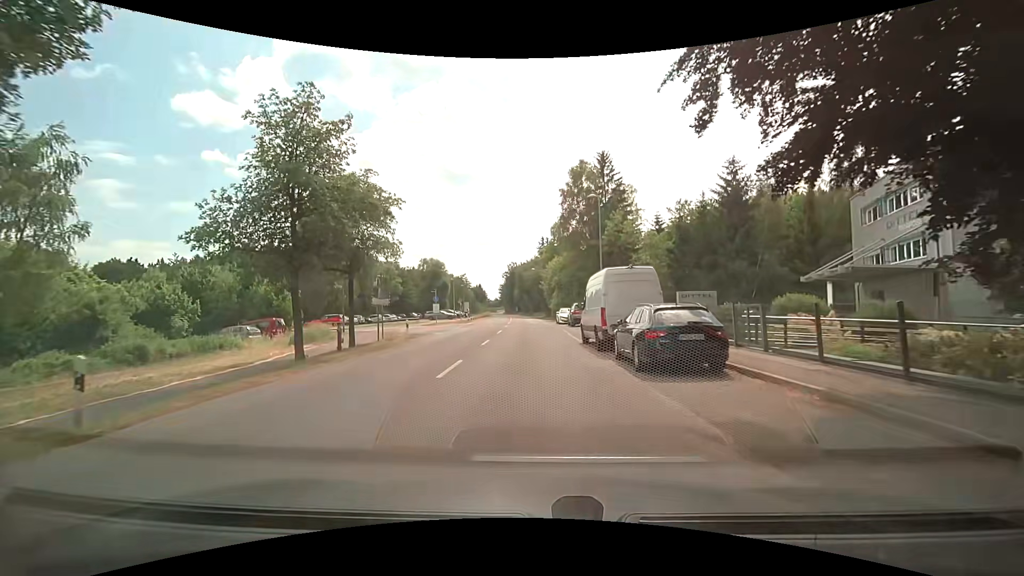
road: tertiary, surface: asphalt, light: Day
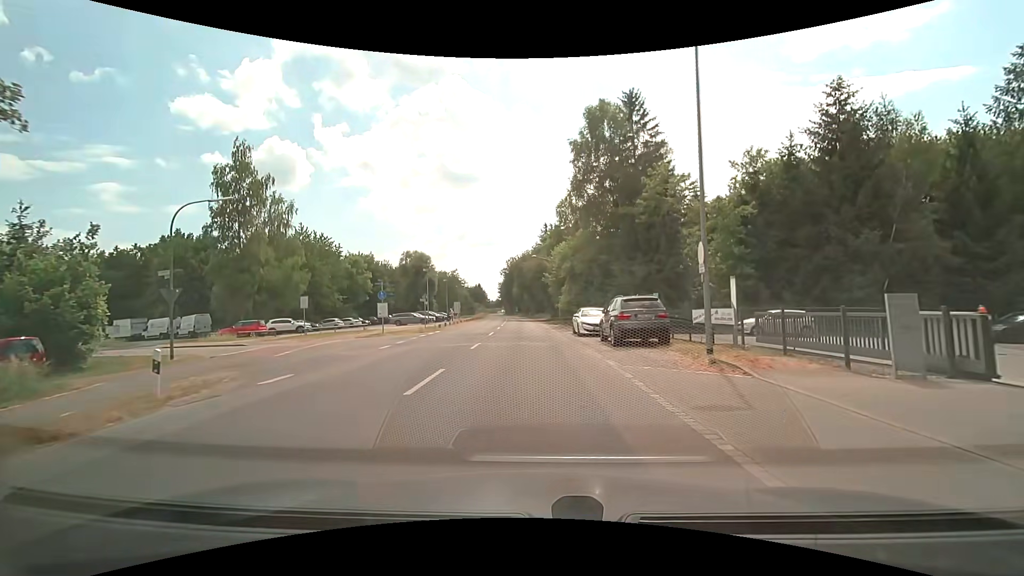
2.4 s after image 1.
(-0.1, +19.4) m; -1°
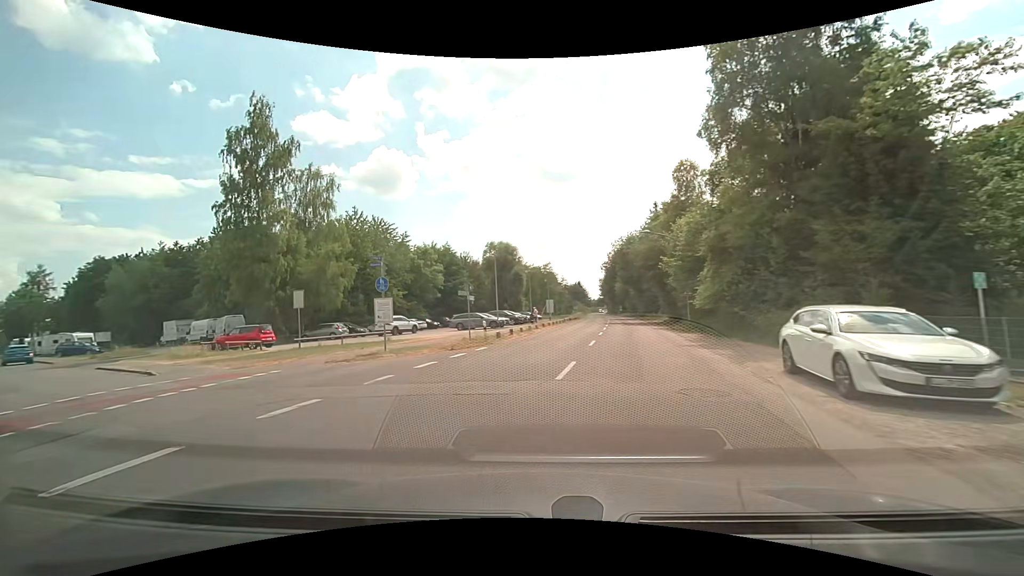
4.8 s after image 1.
(-0.5, +16.4) m; -11°
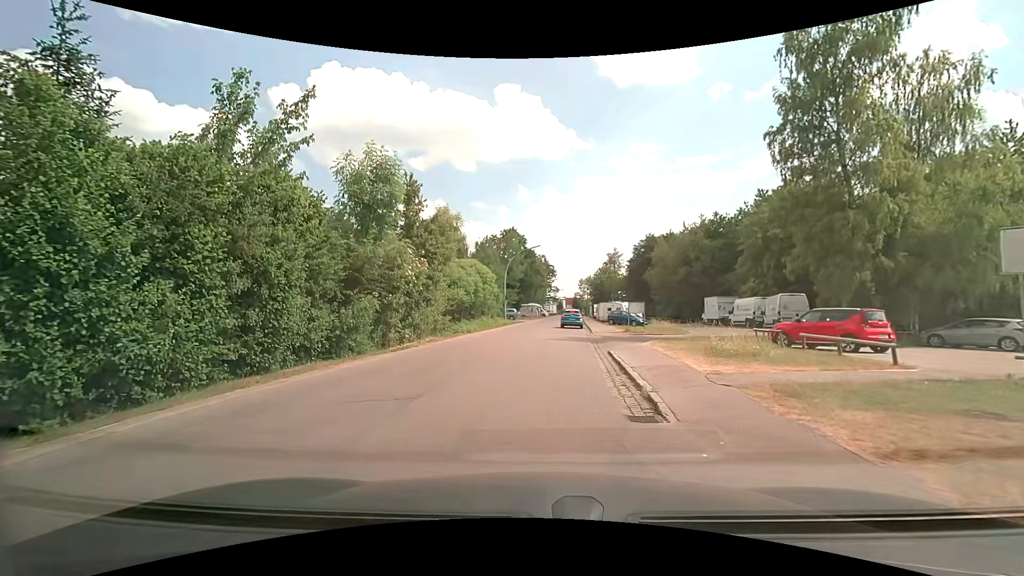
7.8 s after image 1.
(-7.9, +13.5) m; -55°
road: residential
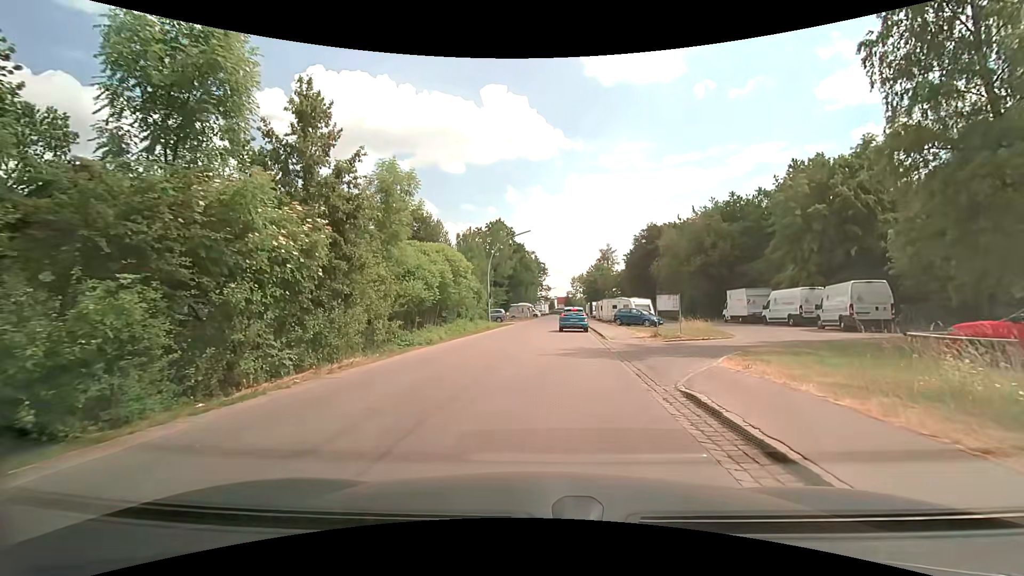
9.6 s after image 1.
(-0.2, +9.4) m; +1°
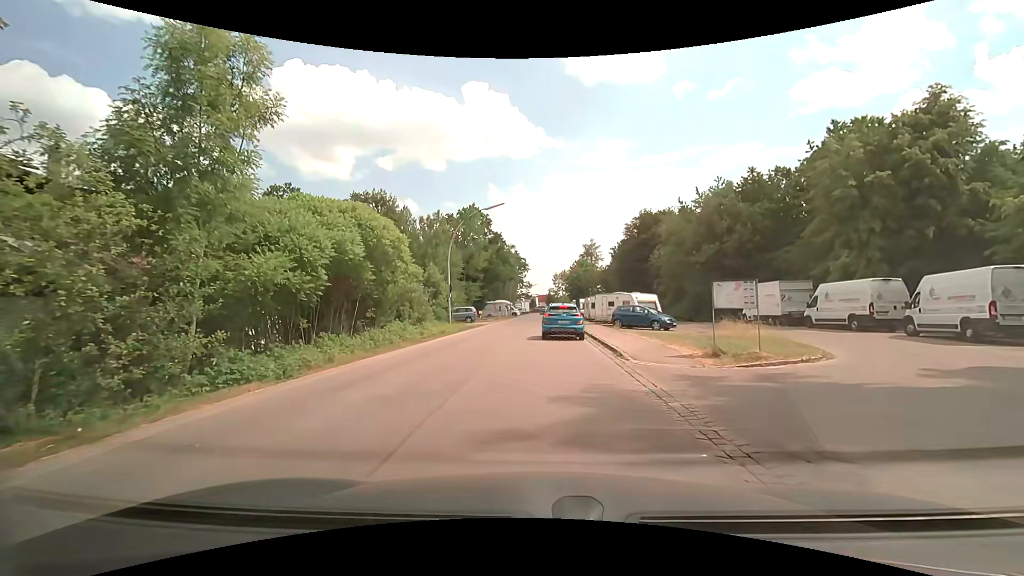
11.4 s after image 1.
(+0.2, +10.1) m; +2°
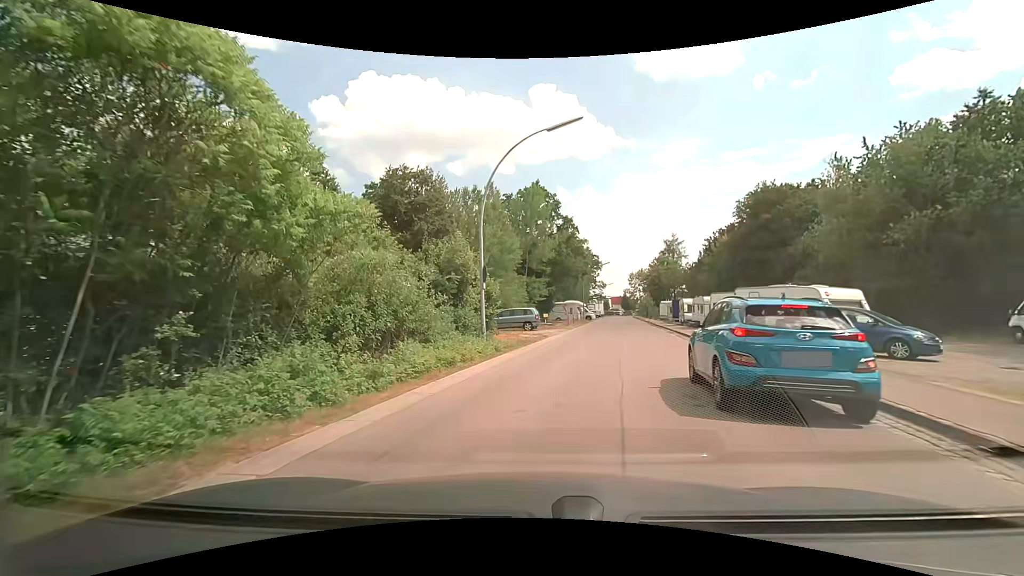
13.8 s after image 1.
(-1.0, +14.5) m; -8°
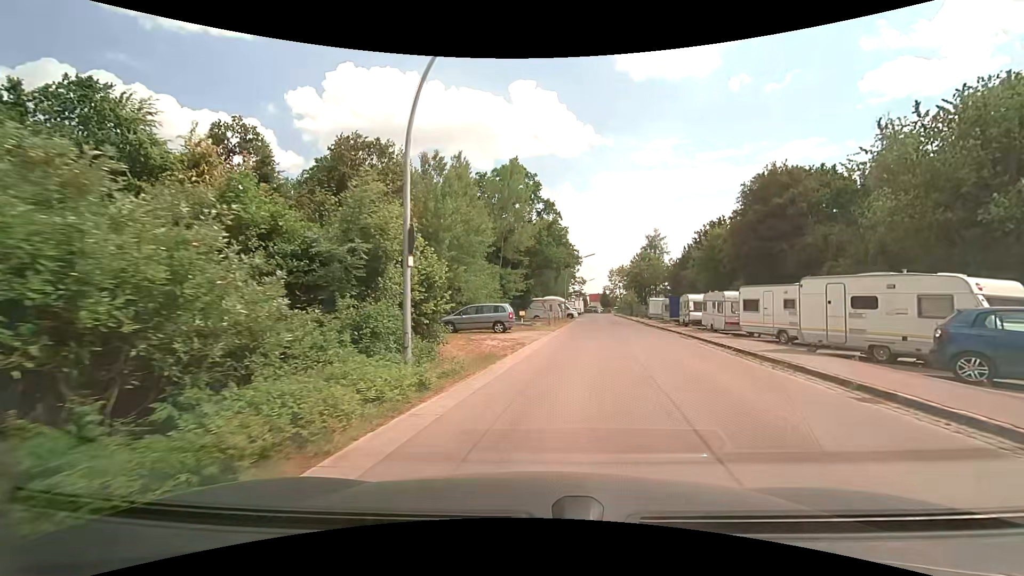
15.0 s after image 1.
(+0.1, +7.8) m; +3°
(+1, +10) (+3, +20) (+5, +29) (+7, +39) (+8, +49) (+9, +59) (+10, +69) (+11, +79) (+13, +89) (+14, +99) m
